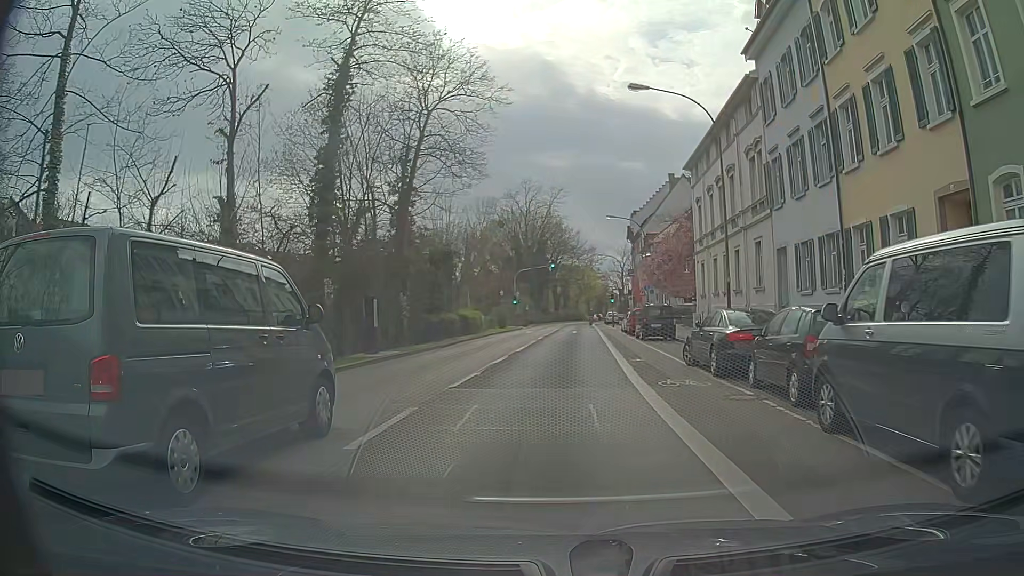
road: primary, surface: asphalt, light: Day
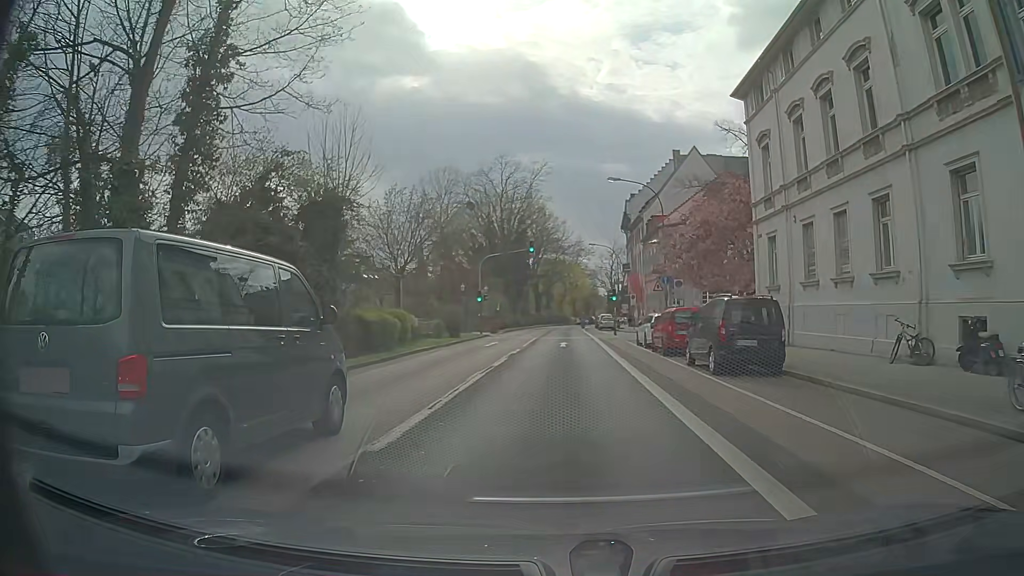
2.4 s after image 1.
(+0.3, +17.8) m; +2°
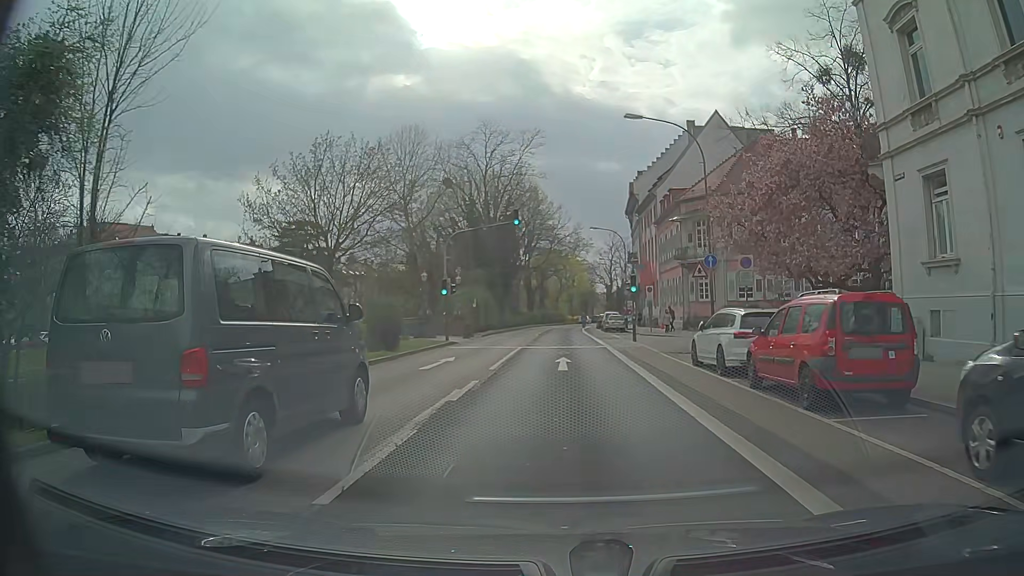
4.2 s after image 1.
(-0.1, +13.4) m; -1°
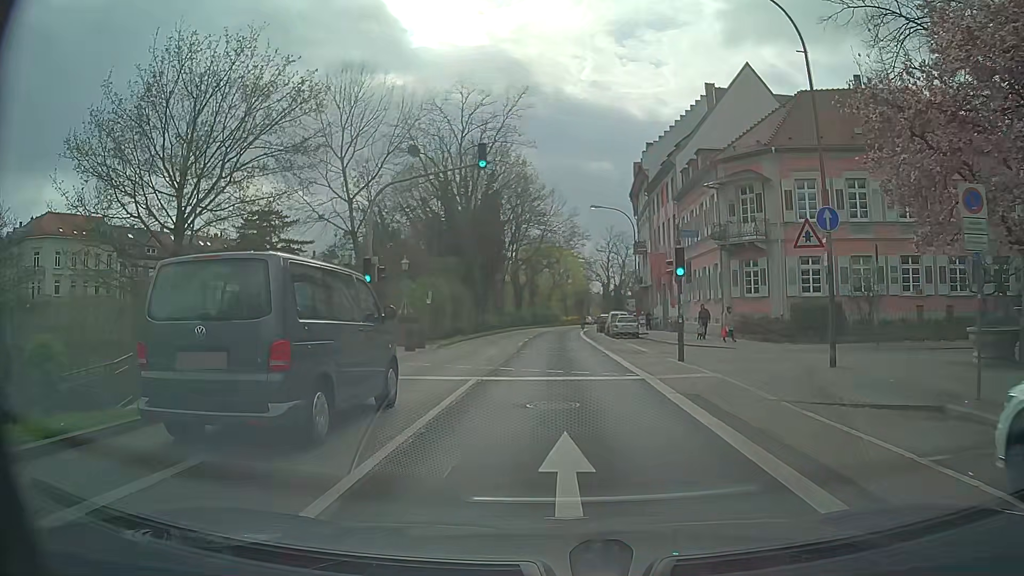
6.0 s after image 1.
(+0.2, +13.4) m; +1°
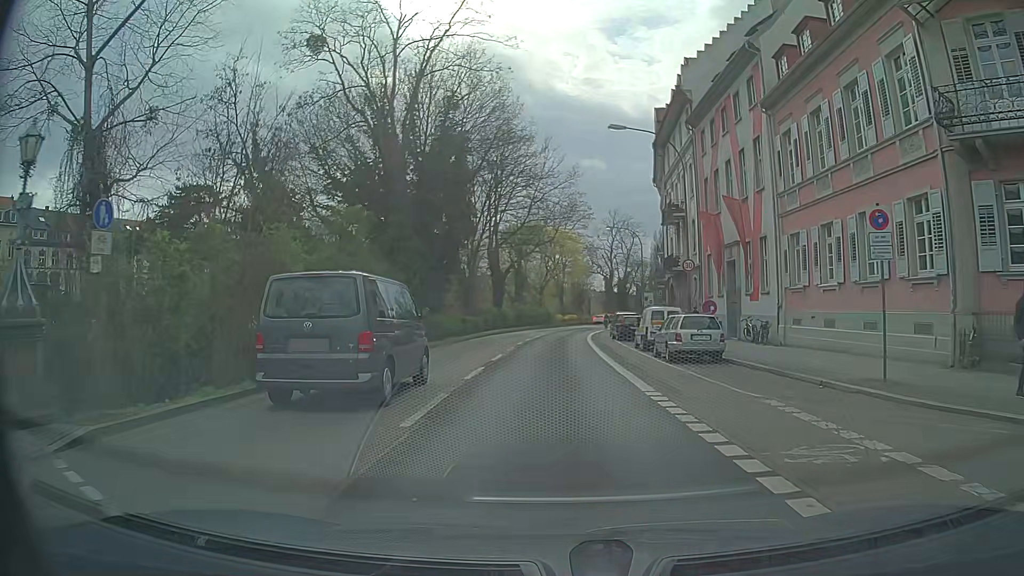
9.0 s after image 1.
(+0.2, +22.3) m; 0°
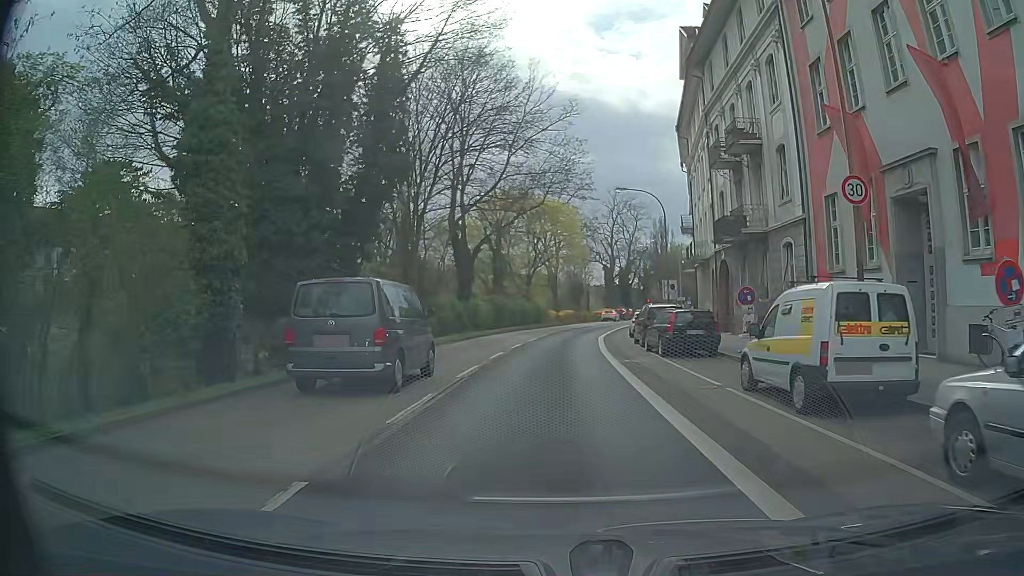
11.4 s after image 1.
(+0.3, +17.9) m; 0°
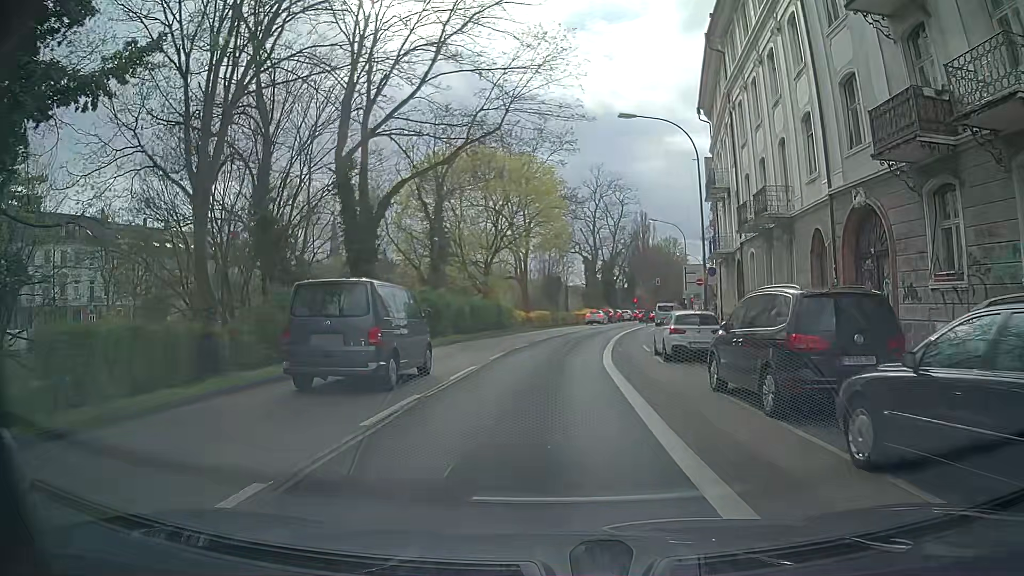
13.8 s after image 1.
(+0.6, +18.1) m; +4°
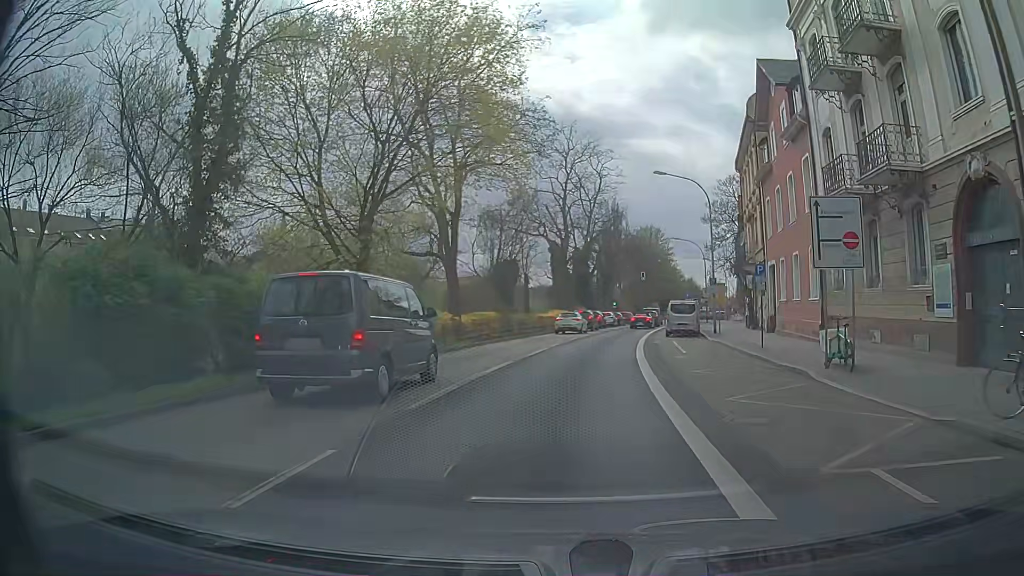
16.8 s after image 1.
(+0.3, +22.5) m; +5°
